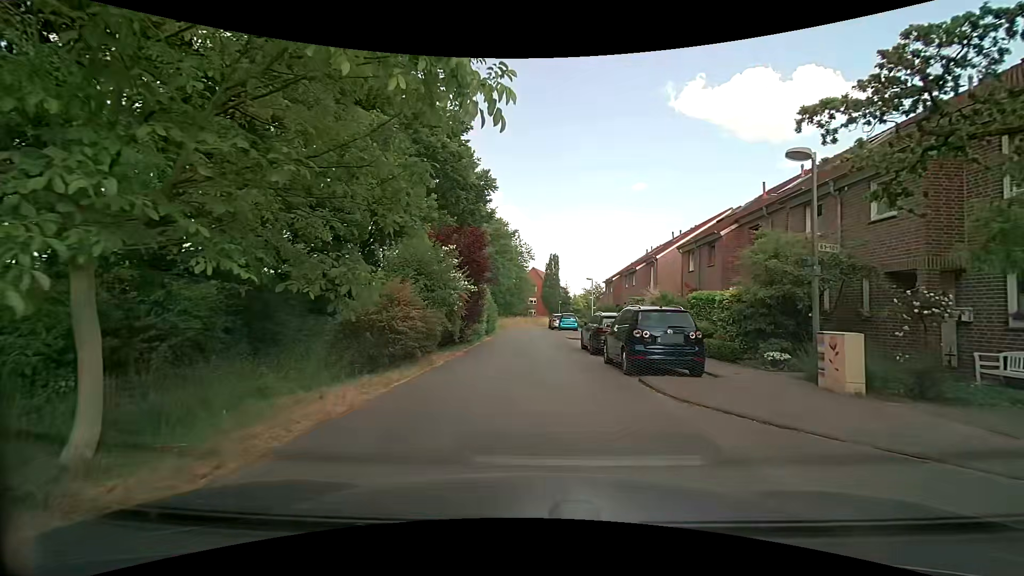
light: Day
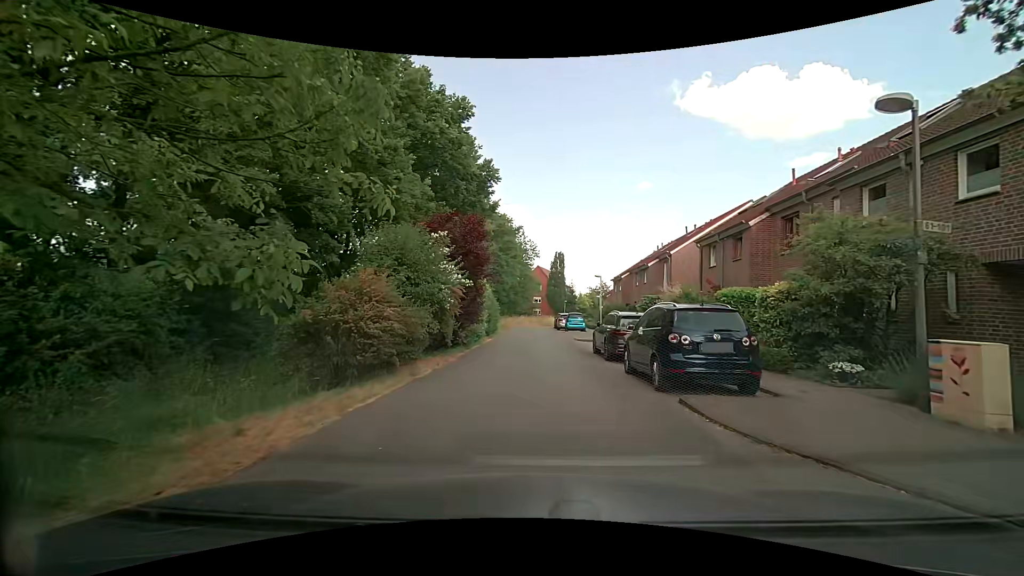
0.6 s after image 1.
(0.0, +2.5) m; 0°
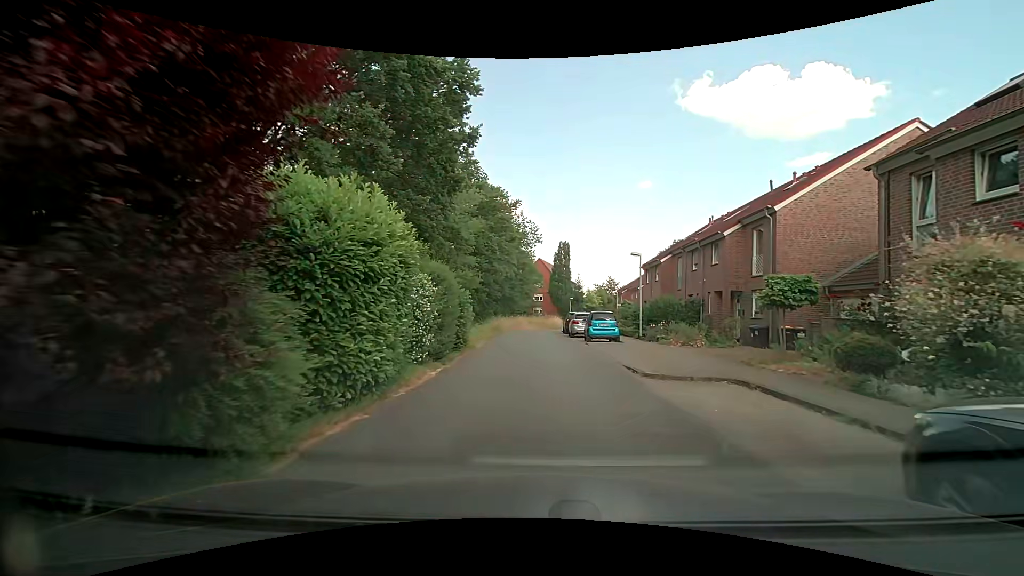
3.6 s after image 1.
(-0.1, +15.3) m; 0°
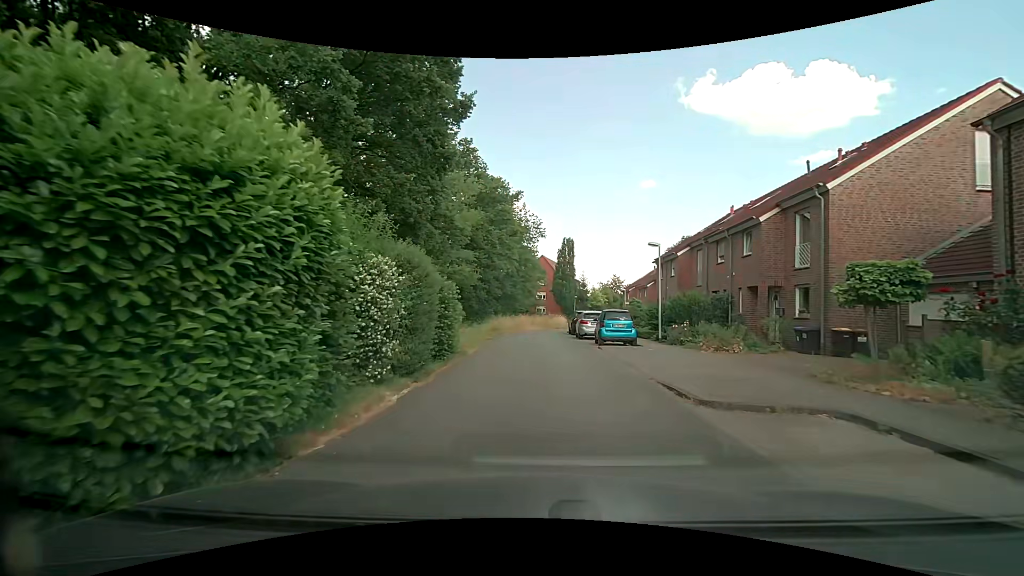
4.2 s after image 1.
(0.0, +3.4) m; -1°
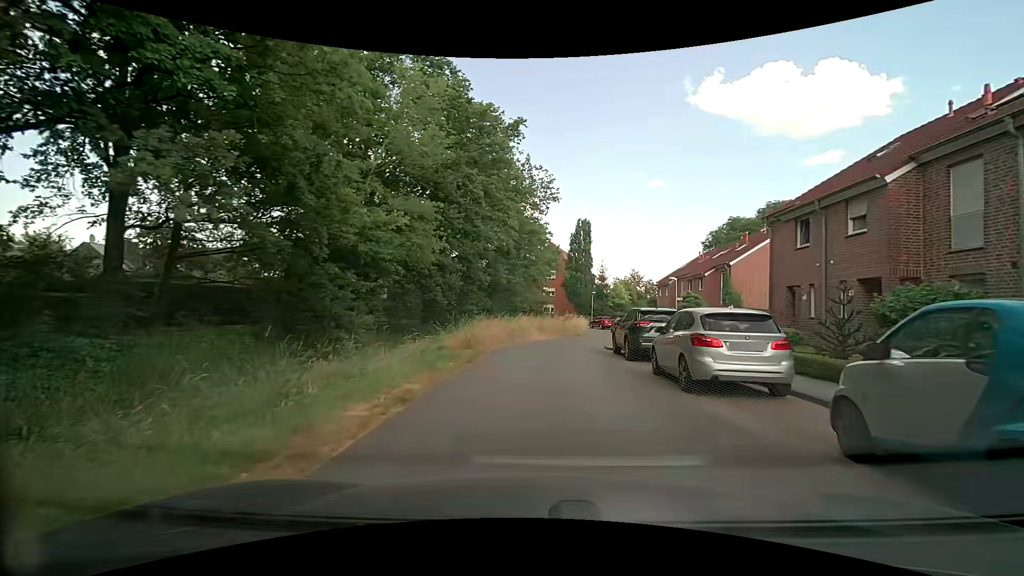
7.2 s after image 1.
(-0.1, +18.3) m; 0°
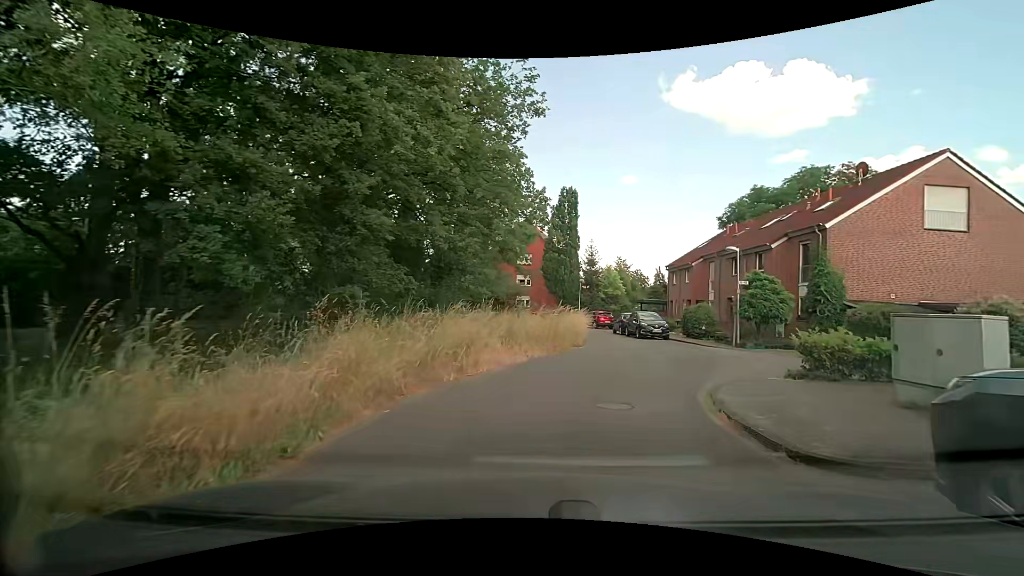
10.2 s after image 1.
(+0.1, +15.9) m; +5°
